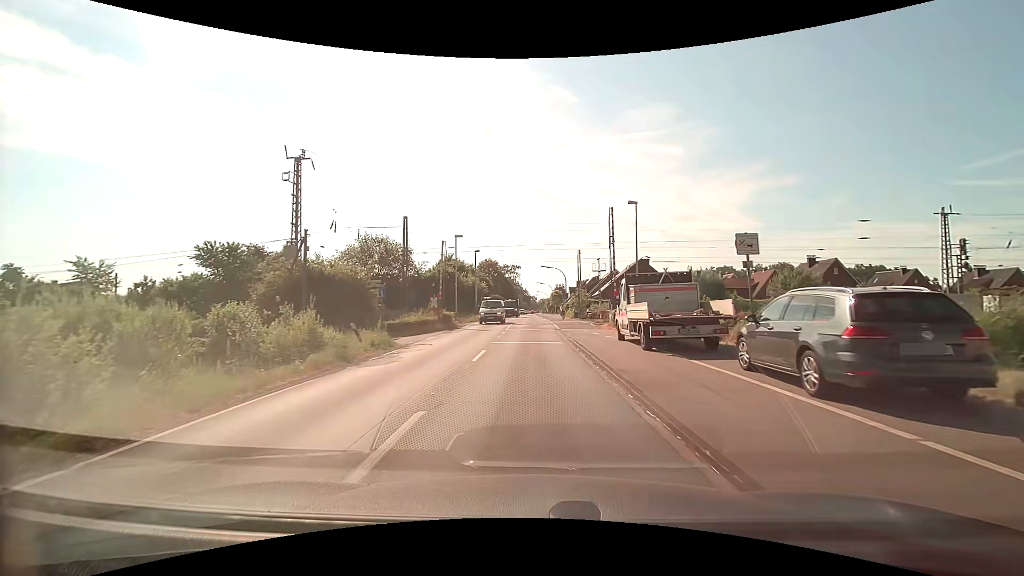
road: tertiary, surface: asphalt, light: Day
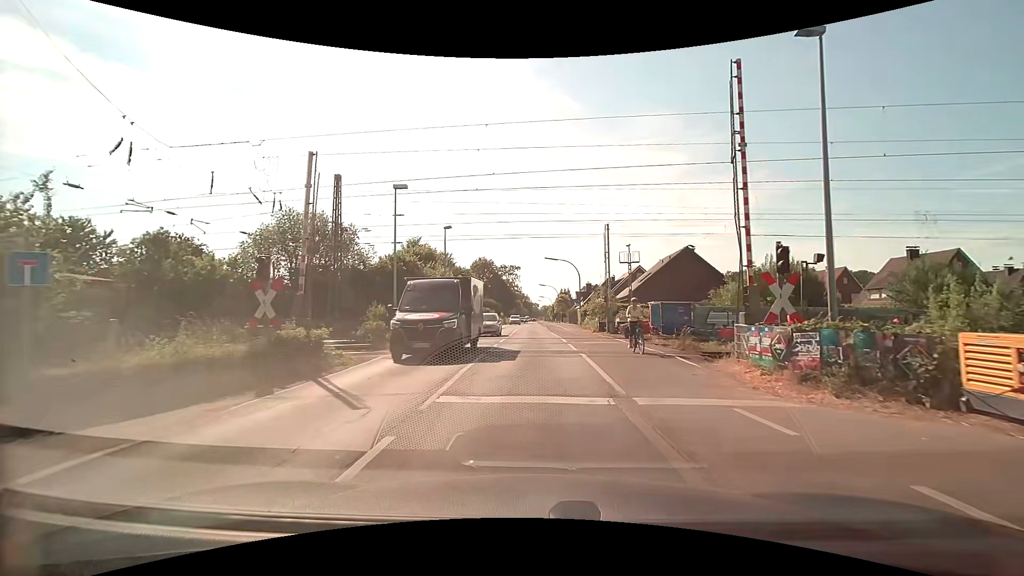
(+0.1, +20.8) m; 0°
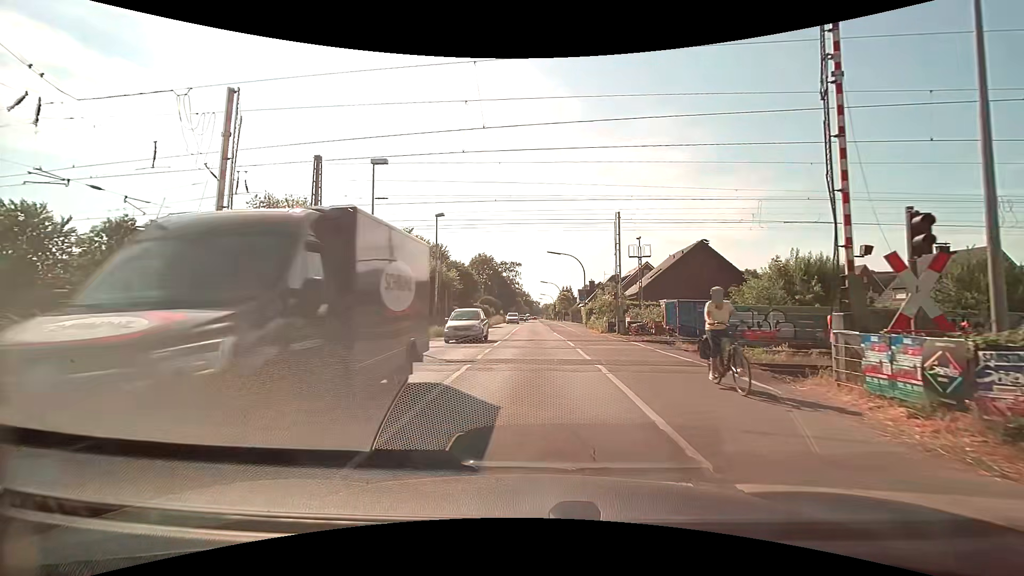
(0.0, +3.9) m; 0°
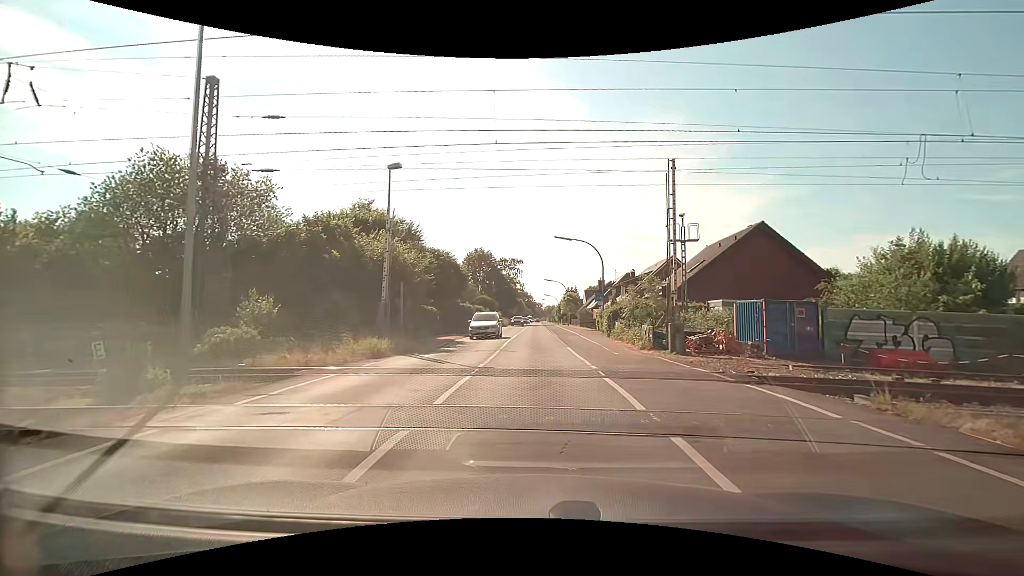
(-0.1, +11.8) m; 0°
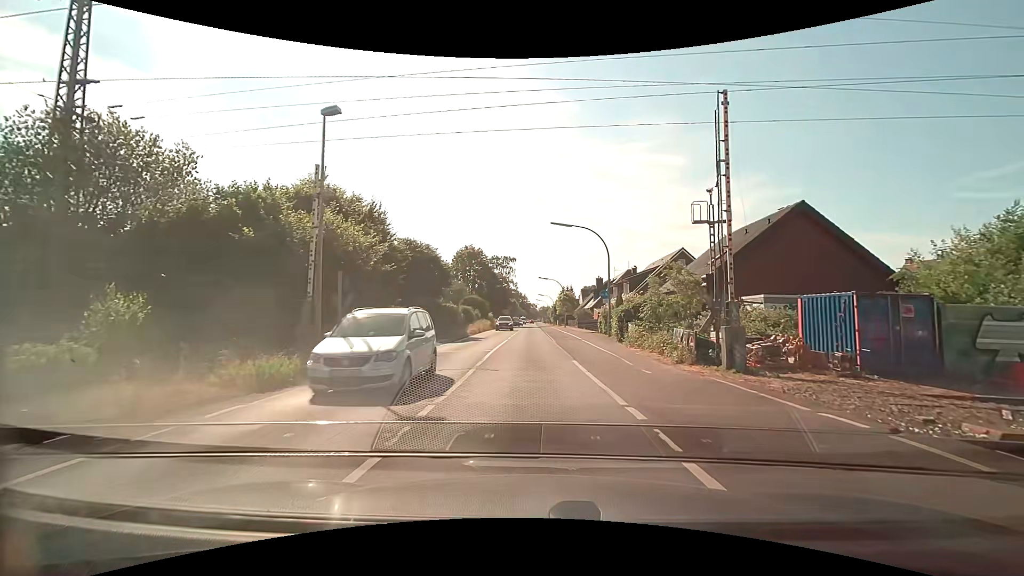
(0.0, +6.4) m; +1°
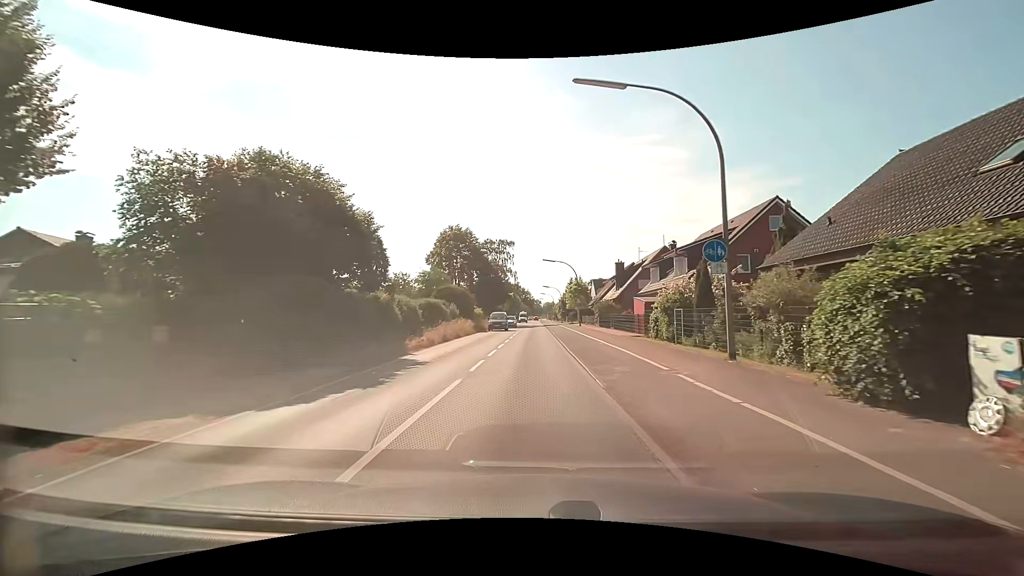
(-0.2, +20.4) m; 0°
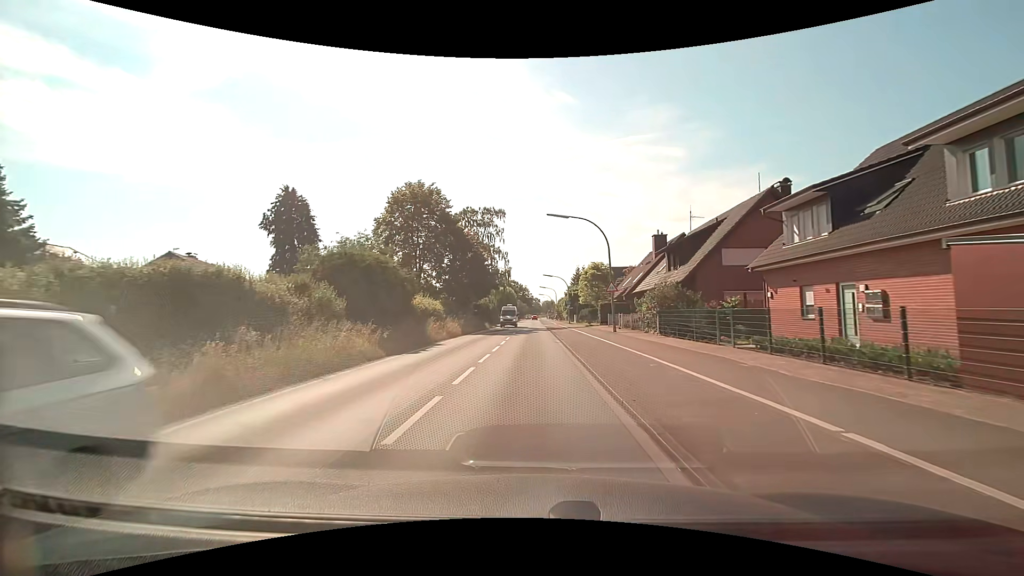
(-0.2, +25.6) m; 0°
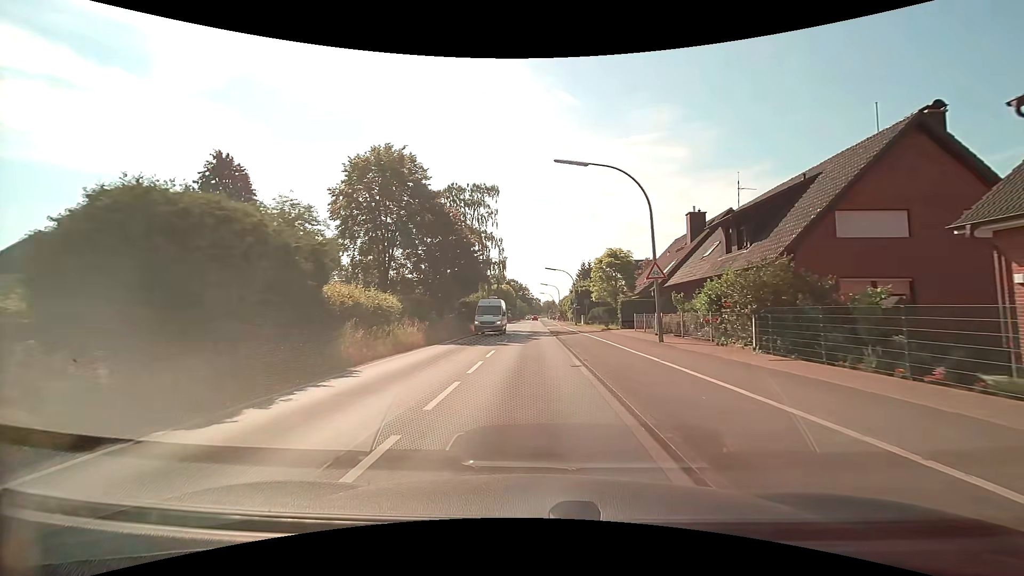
(0.0, +11.6) m; 0°
(0, +10) (0, +20) (0, +30) (0, +40) (0, +50) (0, +60) (0, +70) (0, +80) (0, +90) (0, +100) m
